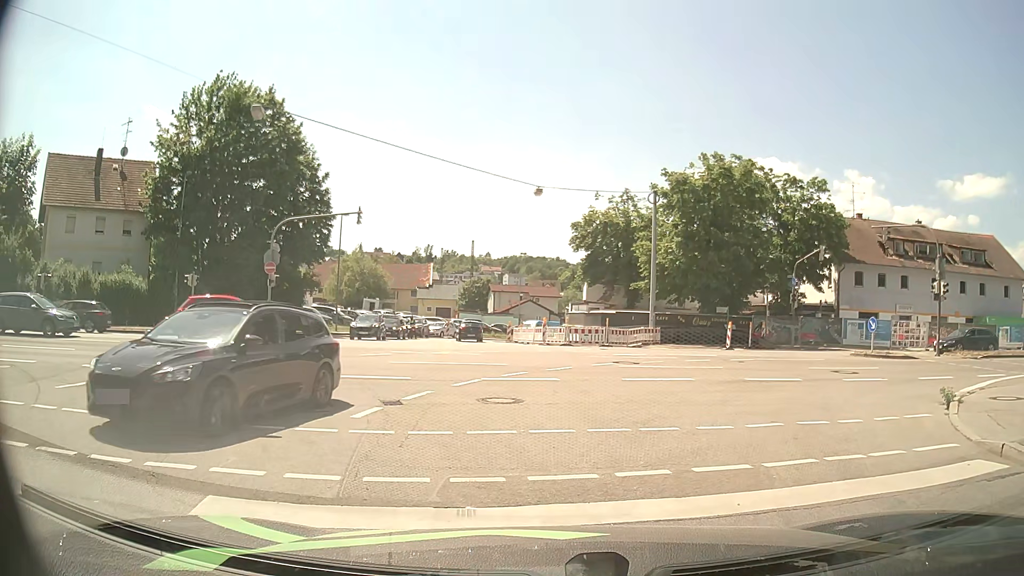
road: unclassified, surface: asphalt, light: Day
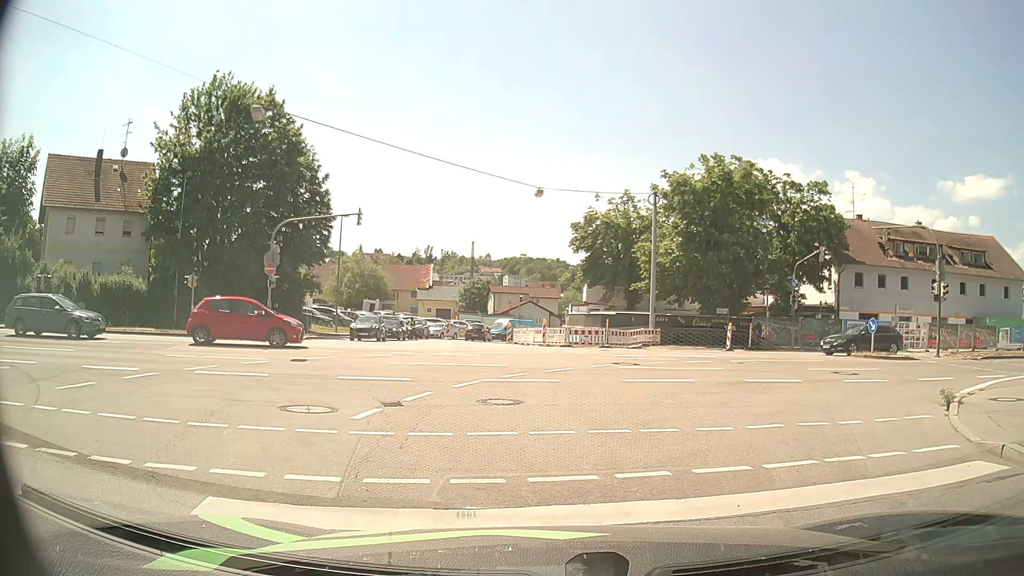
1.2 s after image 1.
(0.0, +0.1) m; 0°
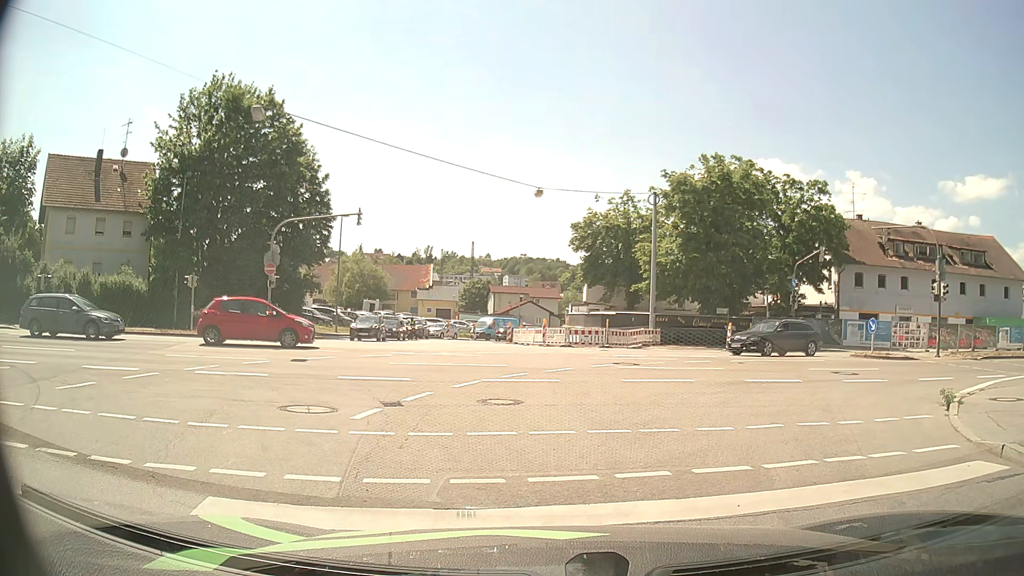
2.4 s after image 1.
(0.0, 0.0) m; 0°
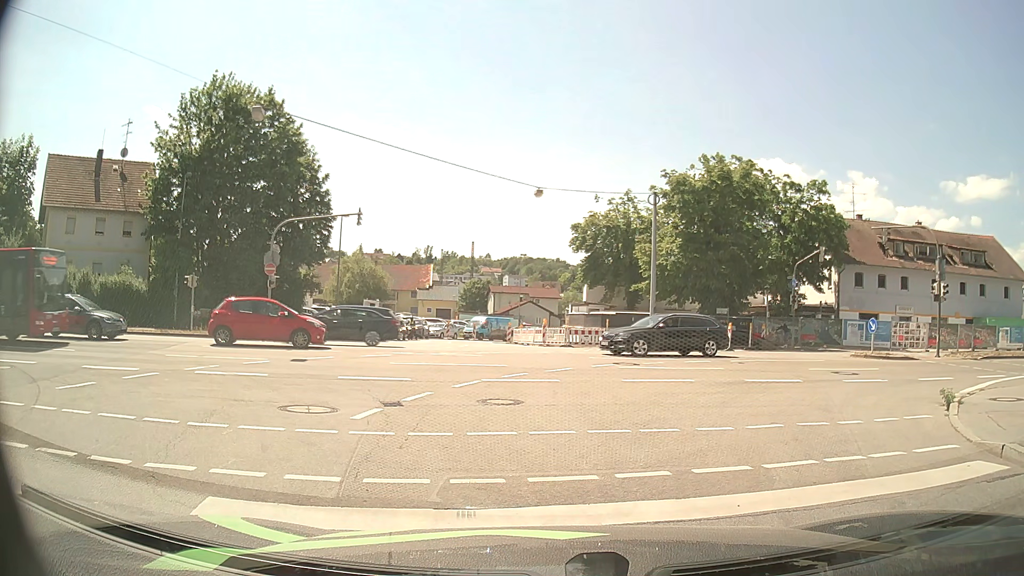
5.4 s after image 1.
(0.0, 0.0) m; 0°
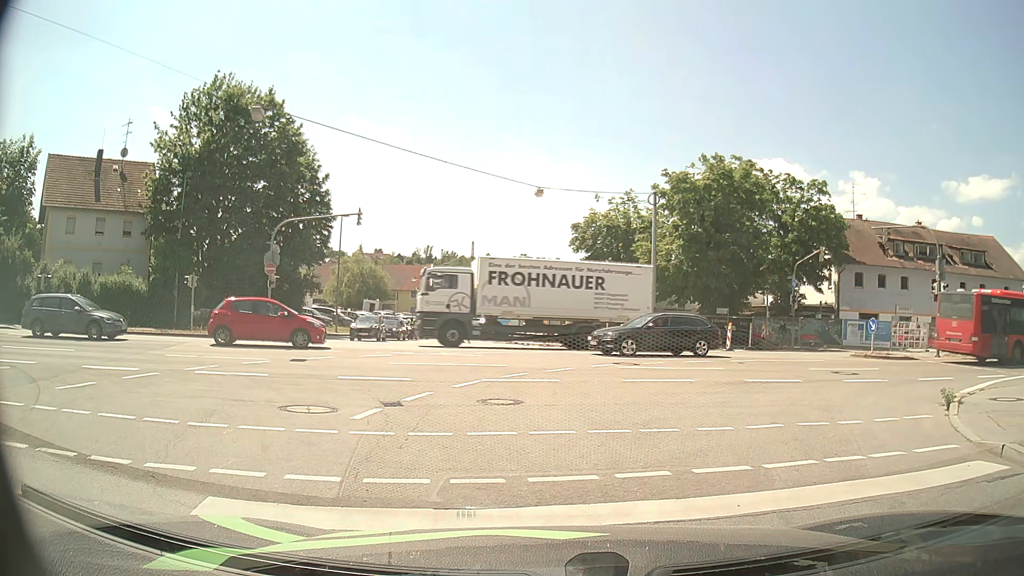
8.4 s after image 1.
(0.0, 0.0) m; 0°
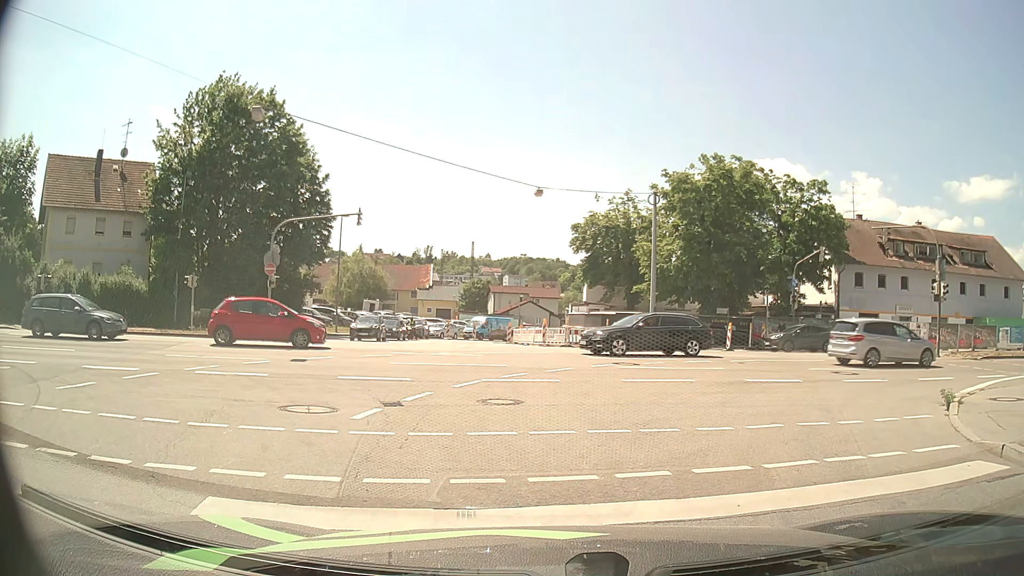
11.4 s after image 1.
(0.0, 0.0) m; 0°
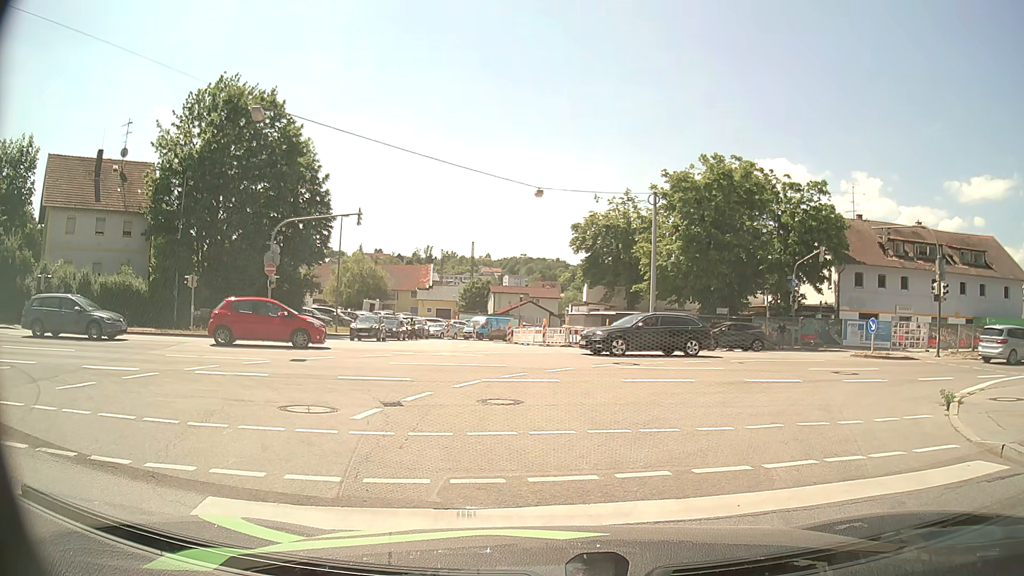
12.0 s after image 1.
(0.0, 0.0) m; 0°
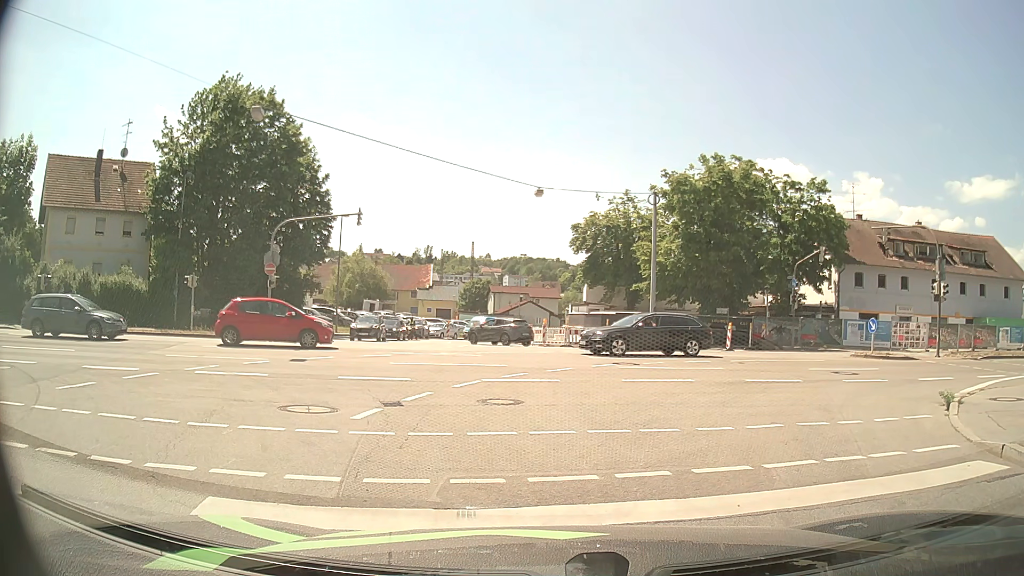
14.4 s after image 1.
(0.0, 0.0) m; 0°
